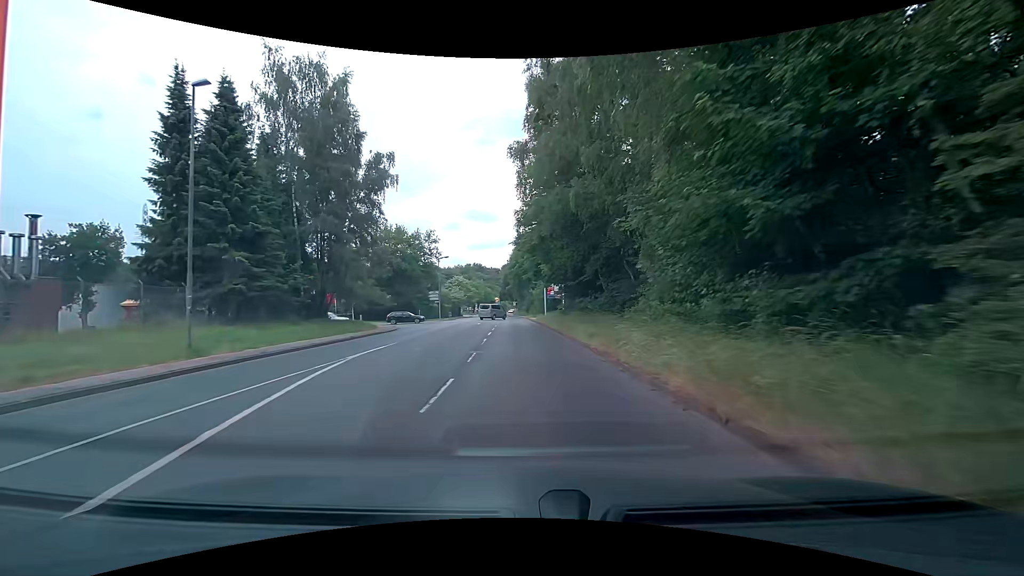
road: tertiary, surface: asphalt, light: Day
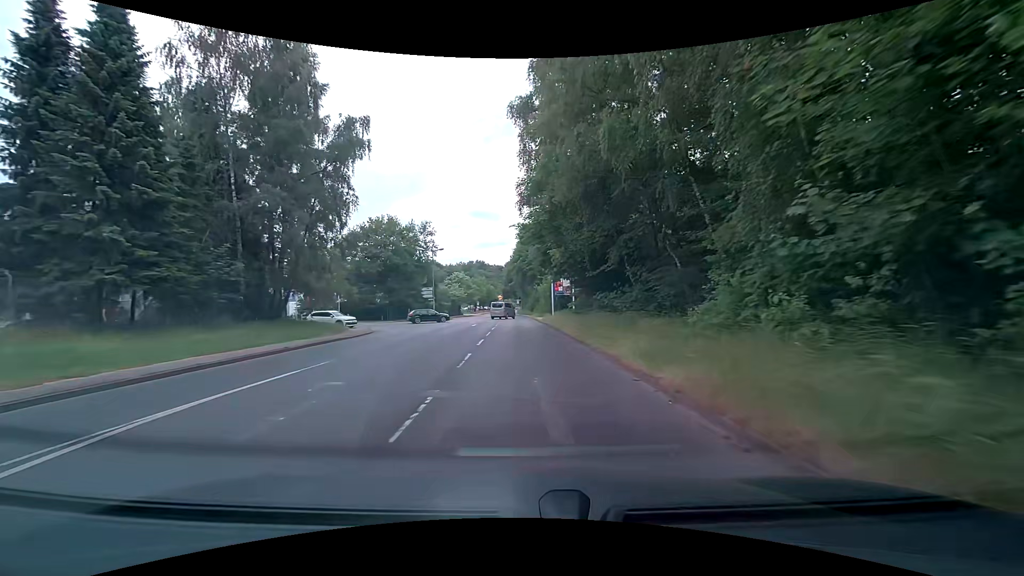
(0.0, +7.5) m; 0°
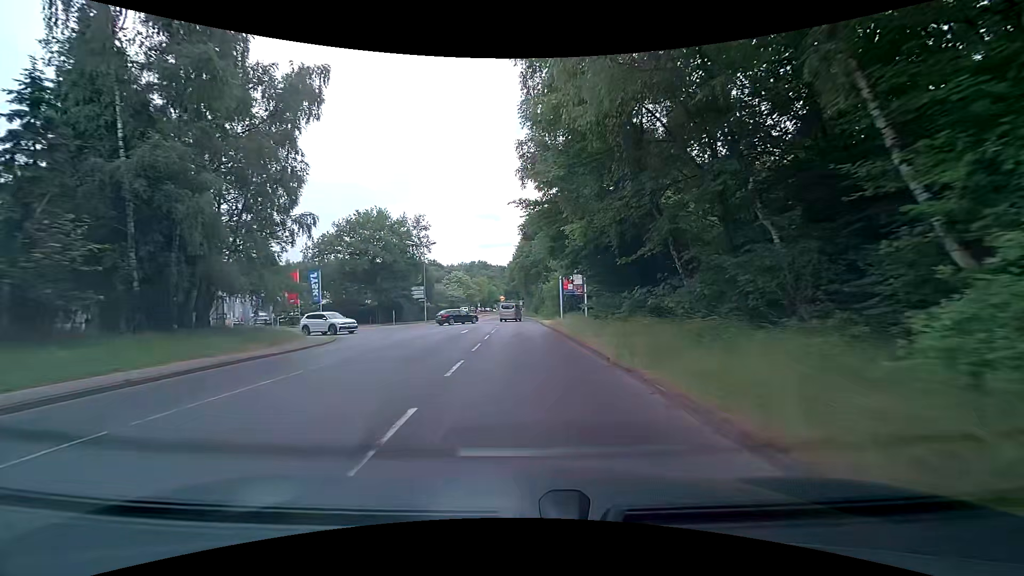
(-0.1, +7.4) m; -1°
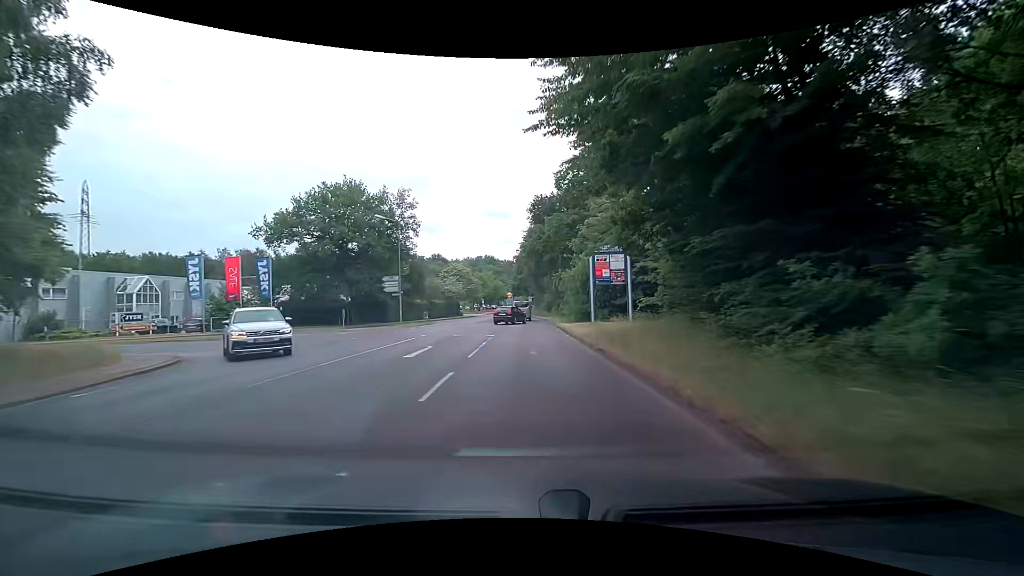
(-0.2, +14.6) m; -1°
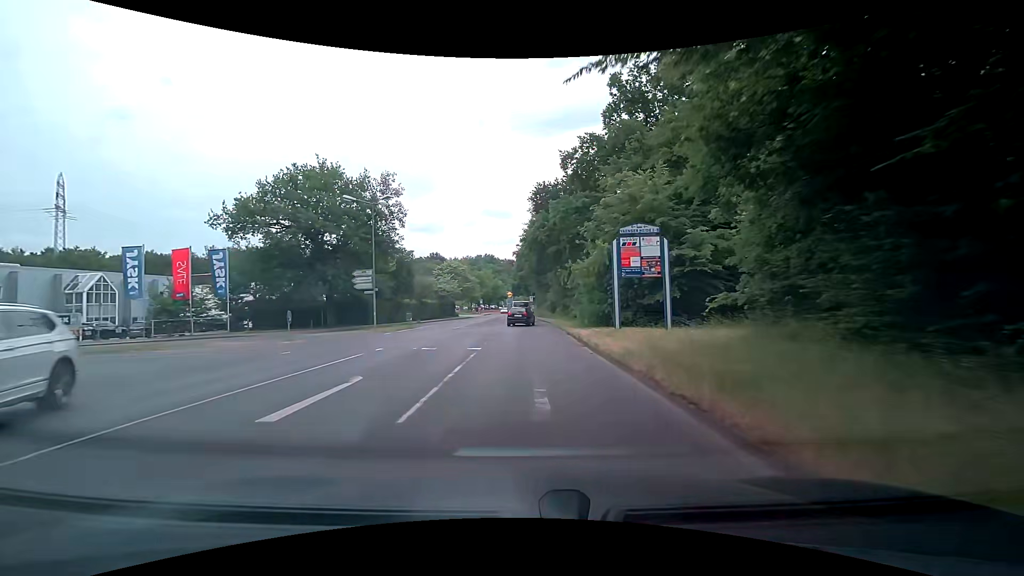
(-0.1, +7.2) m; 0°
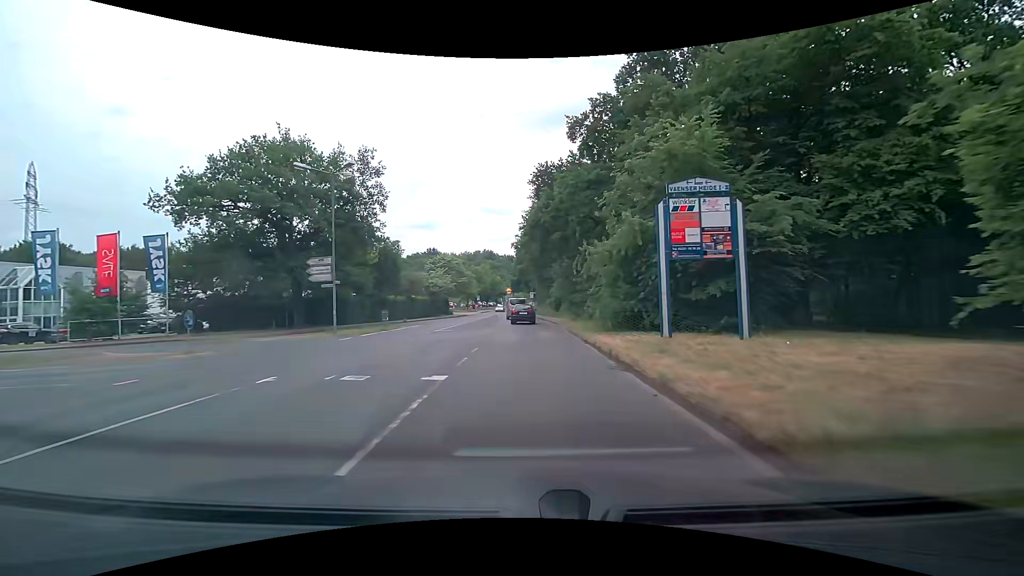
(-0.1, +7.0) m; -2°
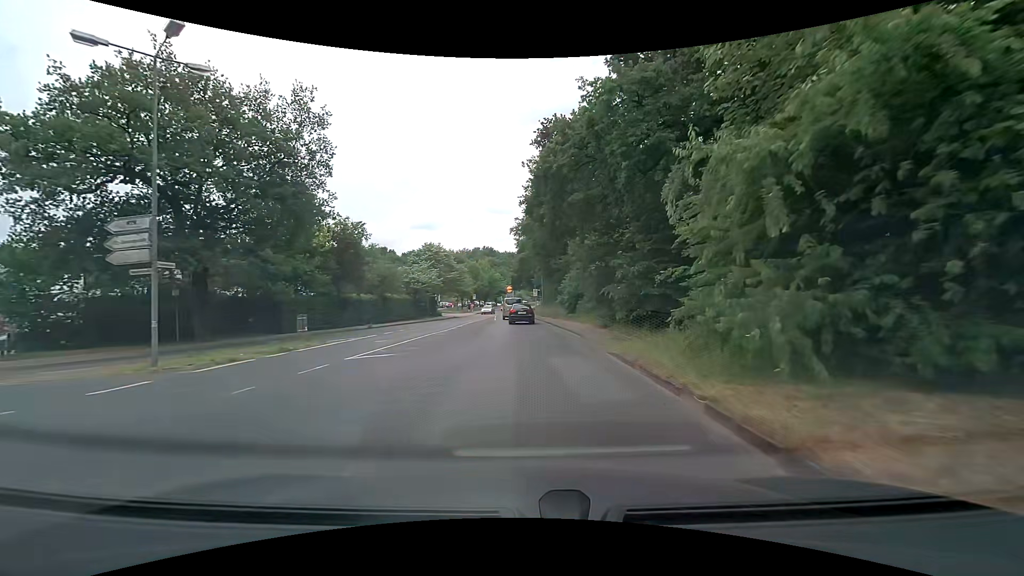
(+0.3, +13.0) m; +2°
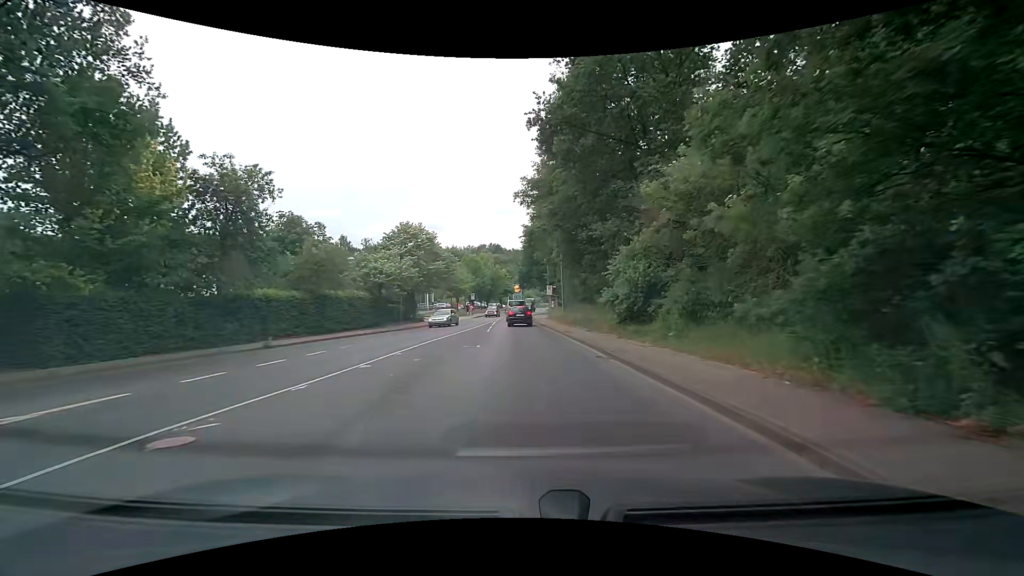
(-0.2, +17.9) m; -1°
(0, +10) (0, +20) (-1, +30) (-1, +40) (-1, +50) (-1, +60) (-1, +70) (0, +80) (+1, +90) (+2, +100) m
